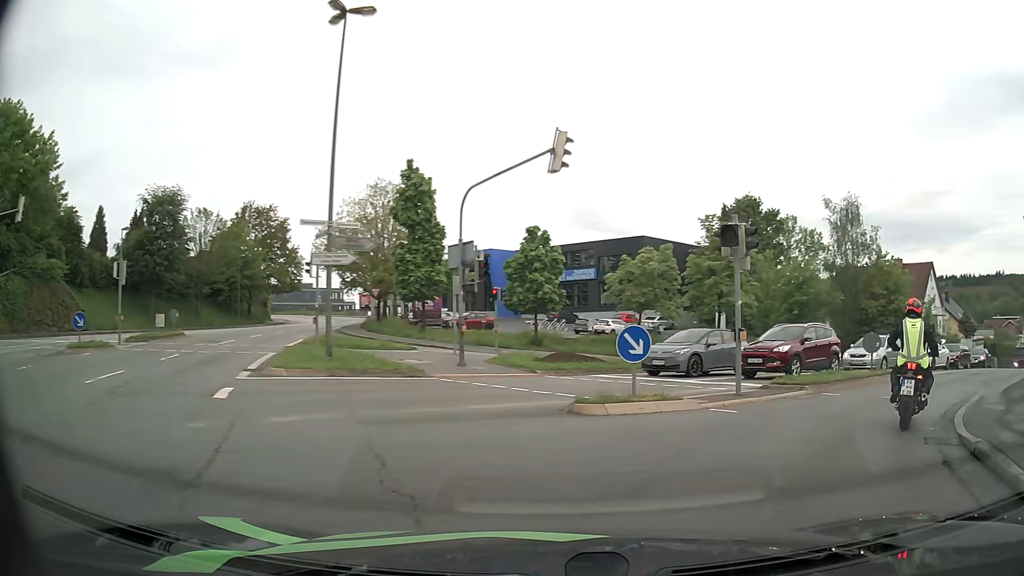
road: tertiary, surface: asphalt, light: Day
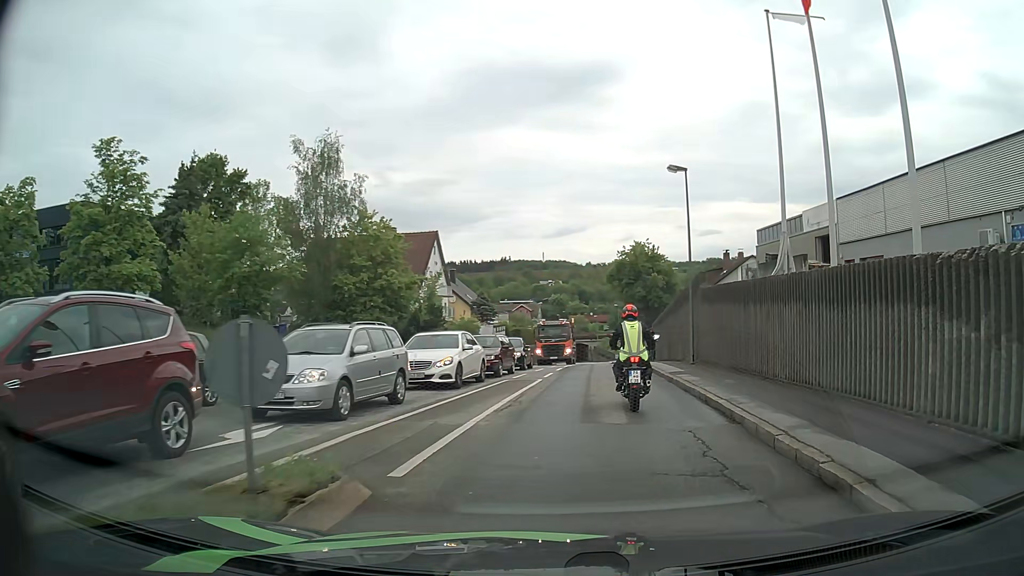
(+7.0, +13.9) m; +45°
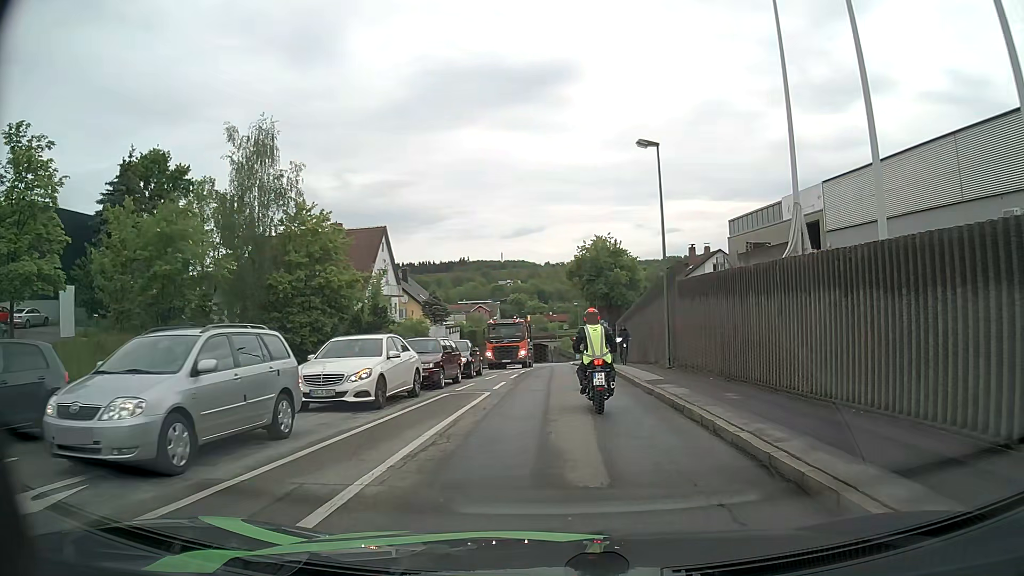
(+0.2, +3.8) m; +4°
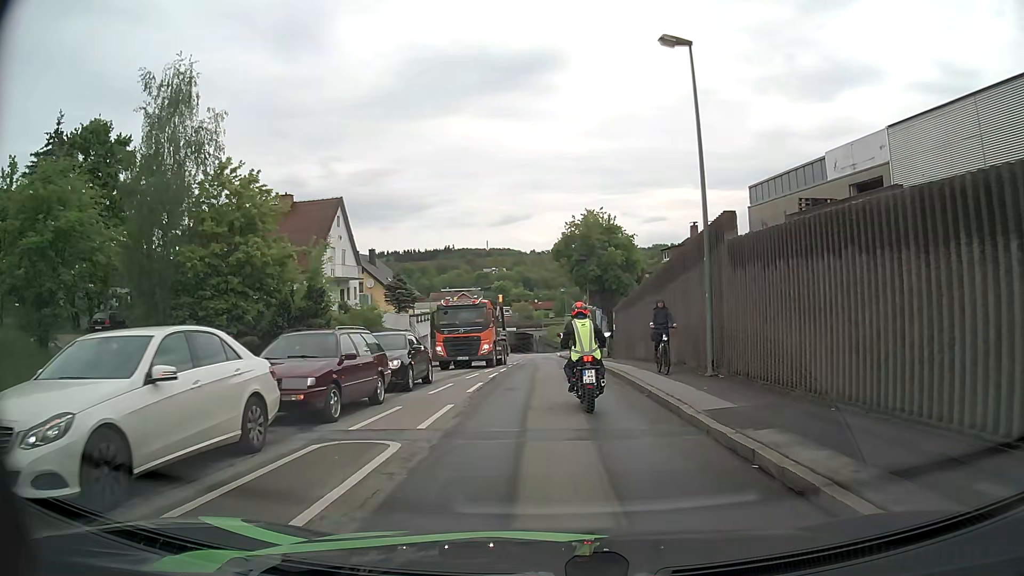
(+0.1, +8.3) m; +1°
(0, +10) (0, +20) (0, +30) (+1, +40) (0, +50) (0, +60) (0, +70) (0, +80) (-1, +90) (-9, +96) m
